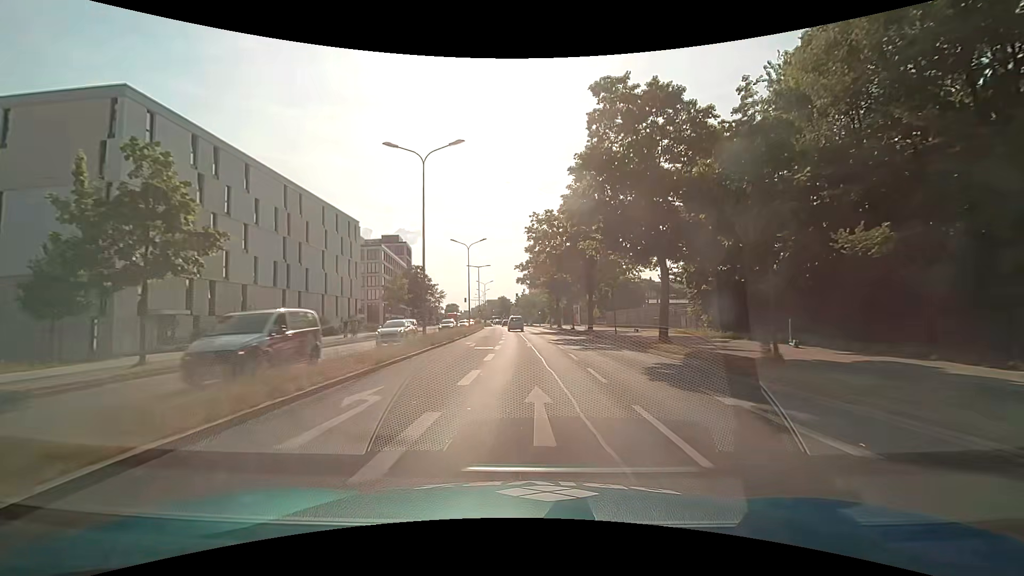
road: primary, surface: asphalt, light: Day
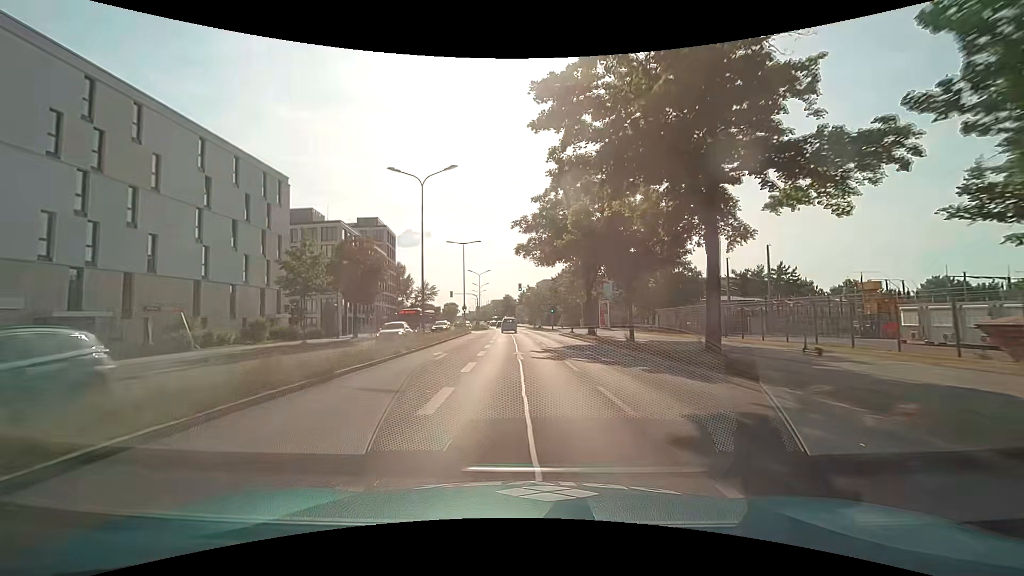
(-0.2, +27.3) m; -1°
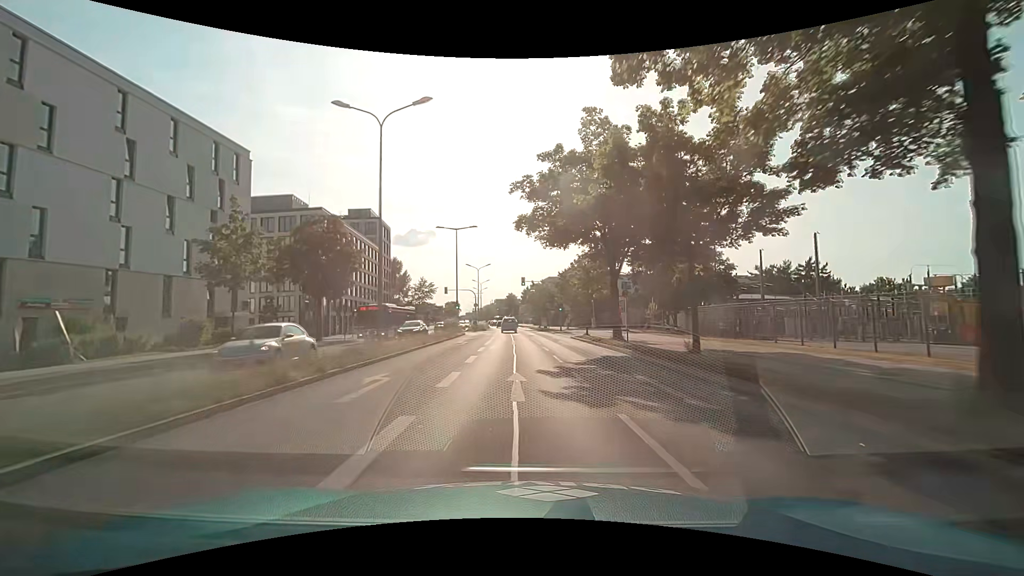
(-0.1, +9.1) m; -1°
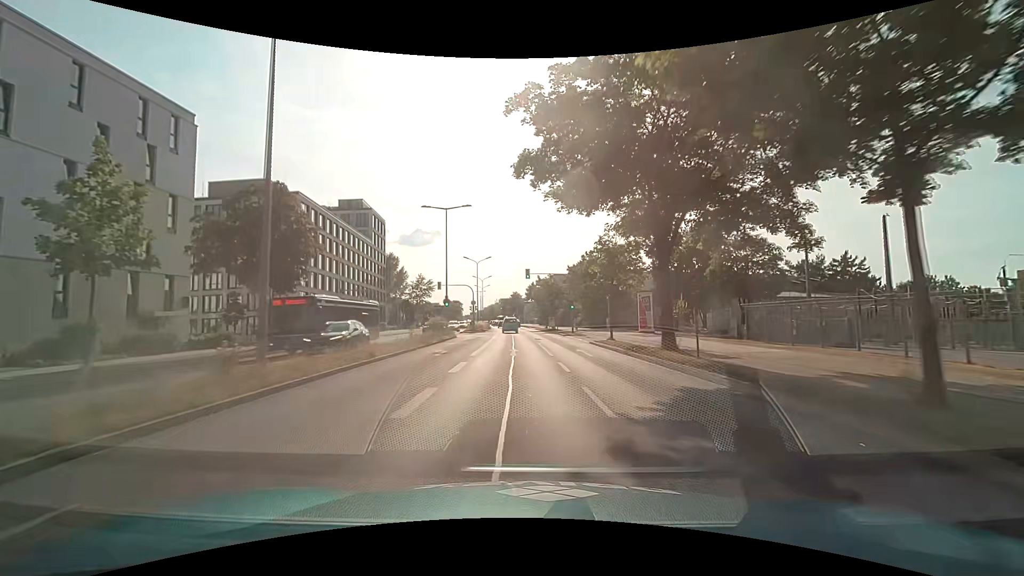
(0.0, +9.1) m; 0°
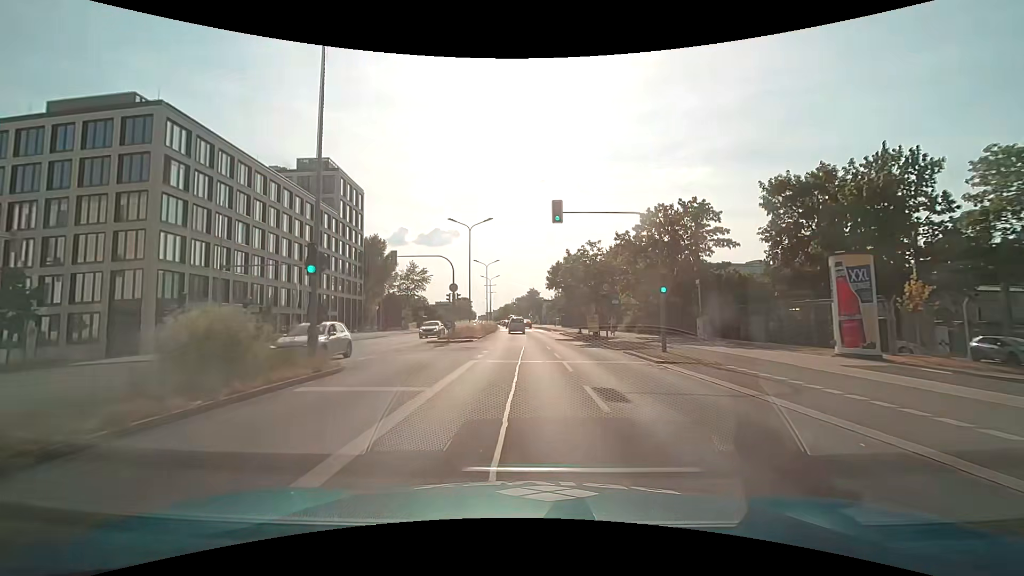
(-0.5, +27.4) m; -2°
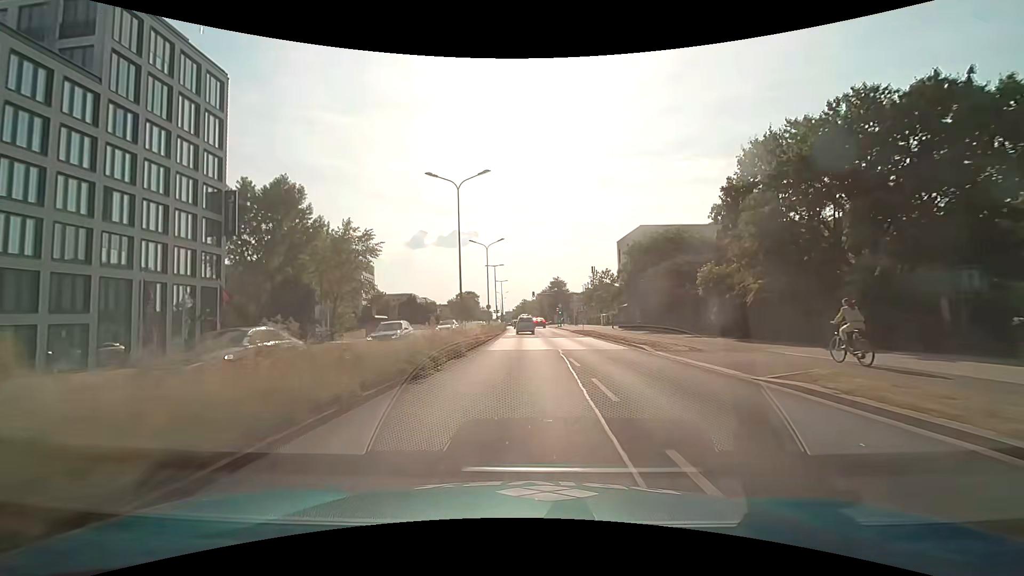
(-1.0, +45.7) m; -2°
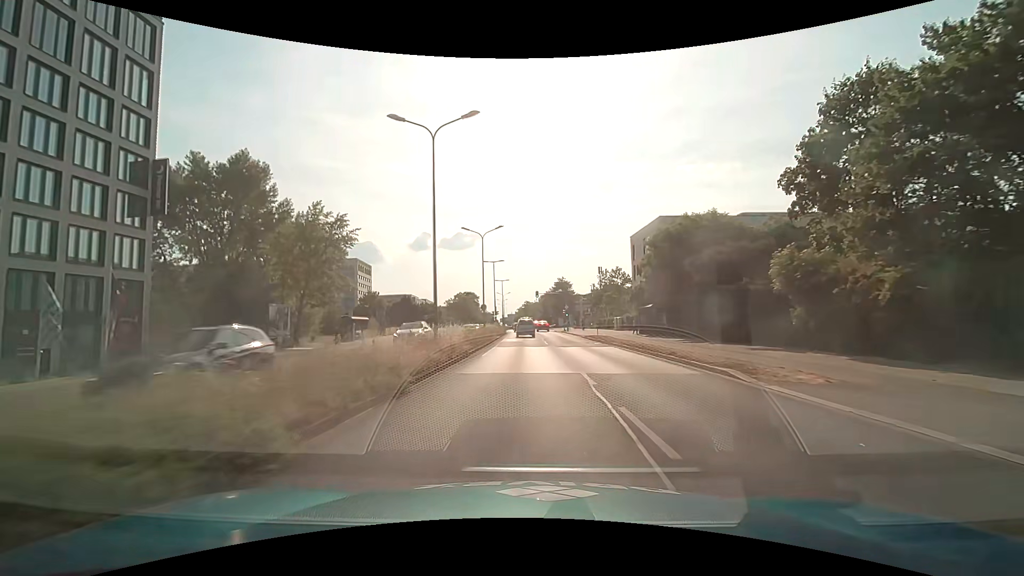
(-0.1, +9.1) m; 0°
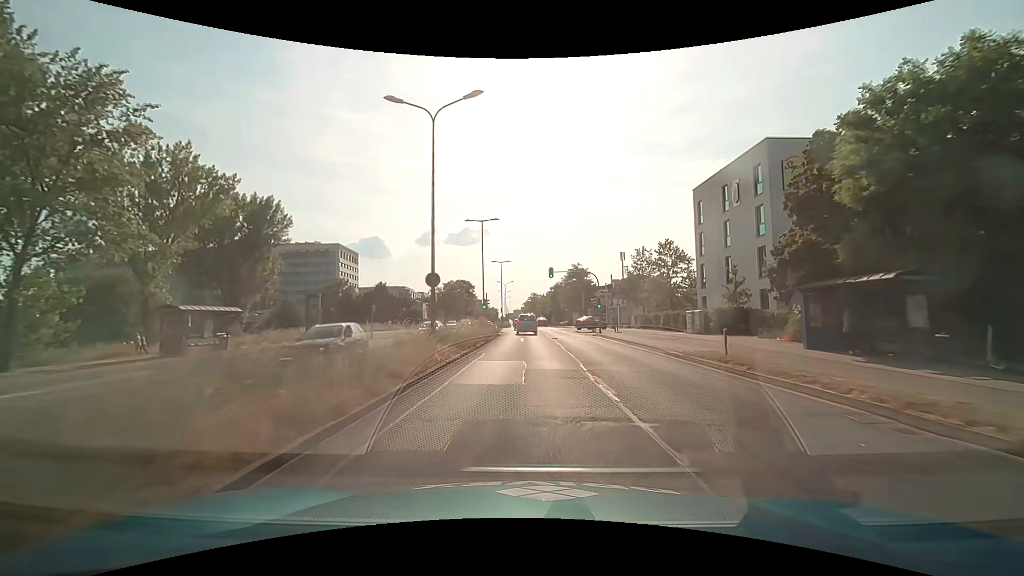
(-0.2, +27.4) m; -1°
(0, +10) (0, +20) (0, +30) (0, +40) (0, +50) (0, +60) (0, +70) (-1, +80) (-1, +90) (-1, +100) m
